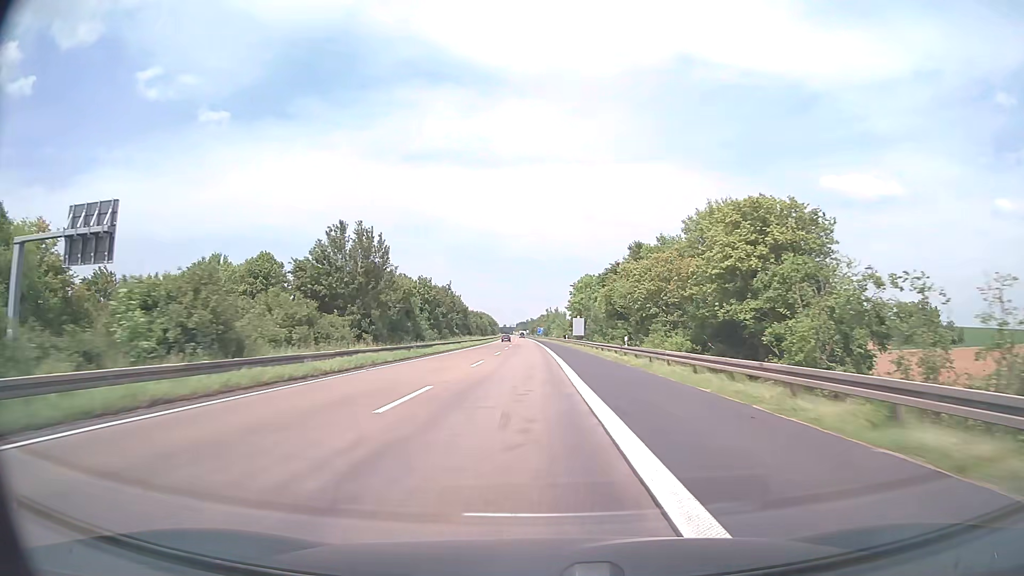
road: motorway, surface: asphalt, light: Day
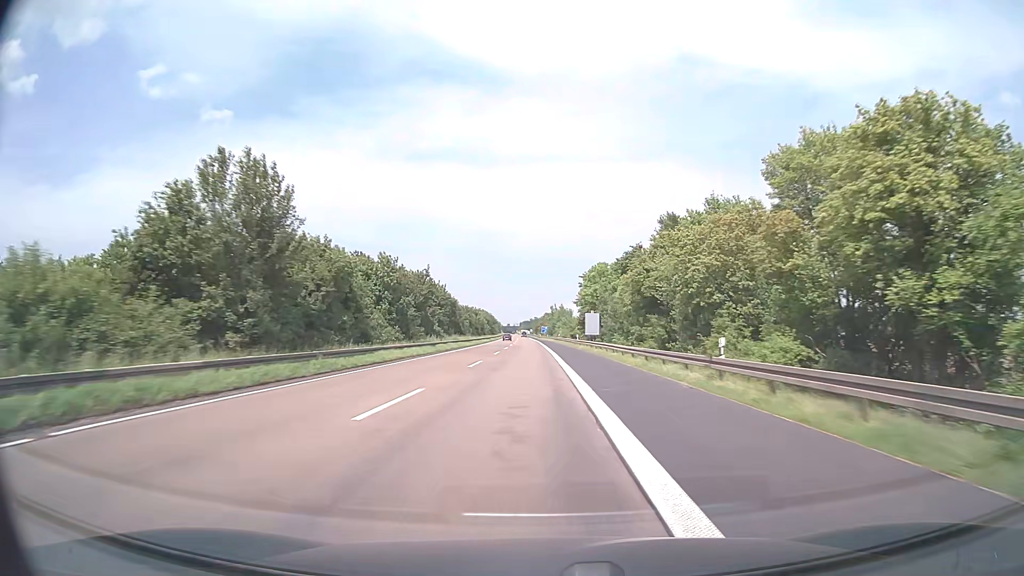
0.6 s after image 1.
(0.0, +19.0) m; 0°
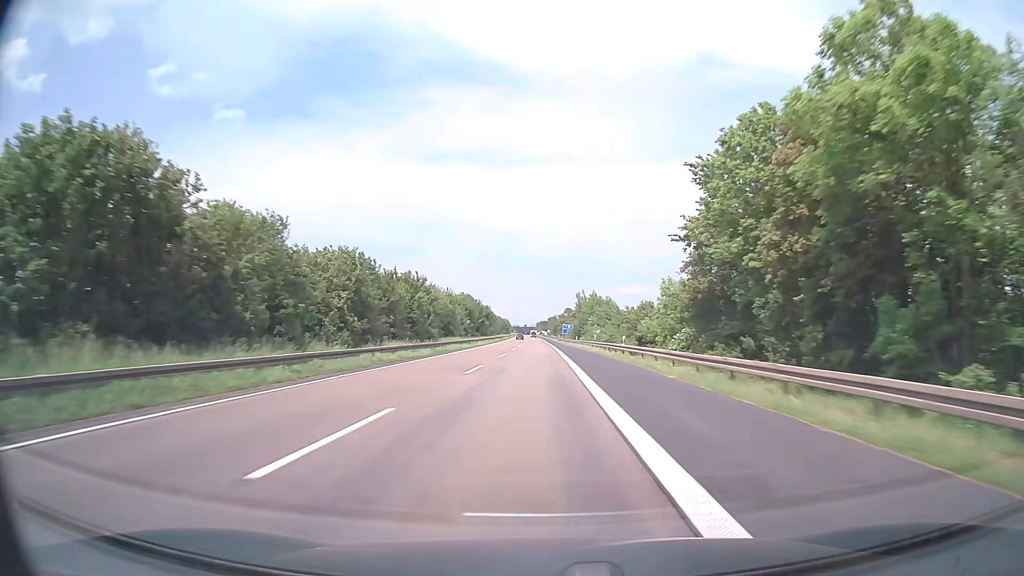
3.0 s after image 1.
(-1.1, +76.0) m; -2°
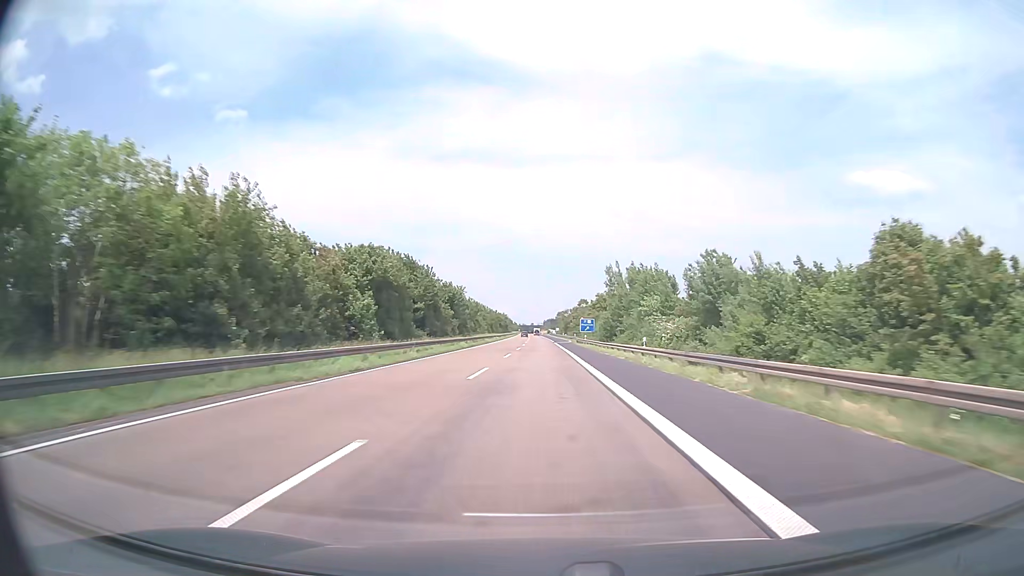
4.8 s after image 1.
(-0.3, +57.0) m; -1°
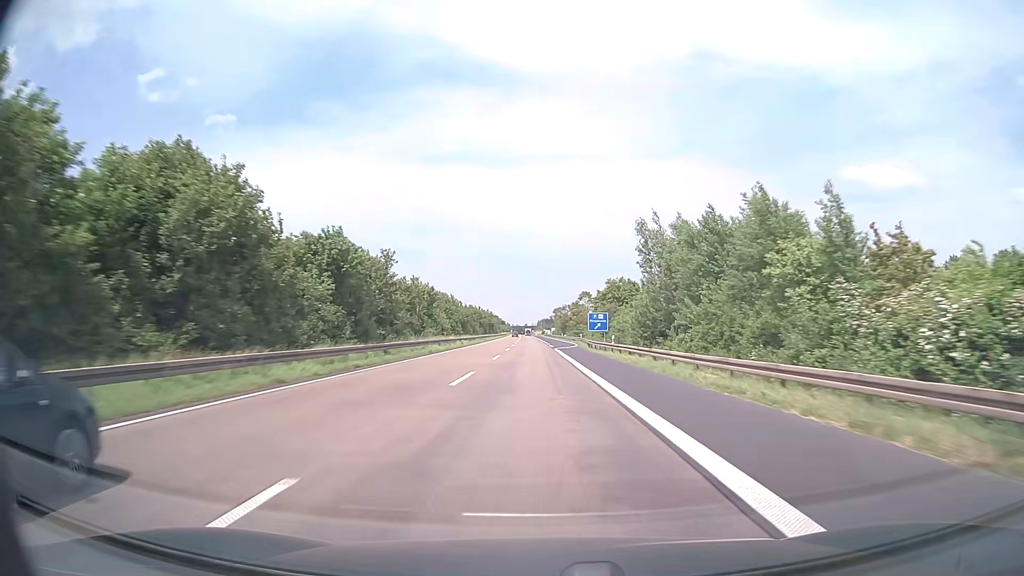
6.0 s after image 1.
(+0.1, +38.0) m; 0°
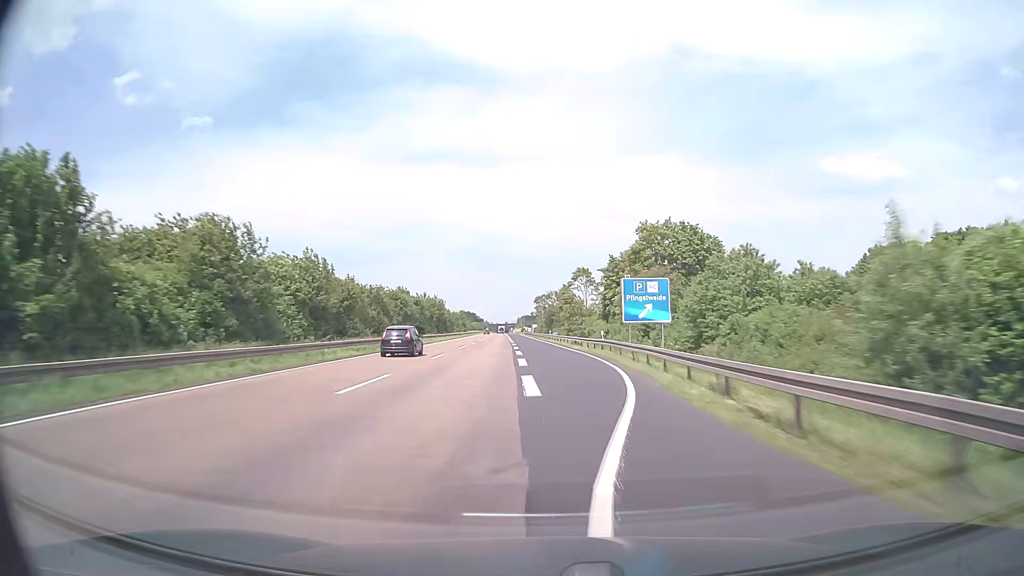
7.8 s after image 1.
(+0.7, +56.7) m; +2°
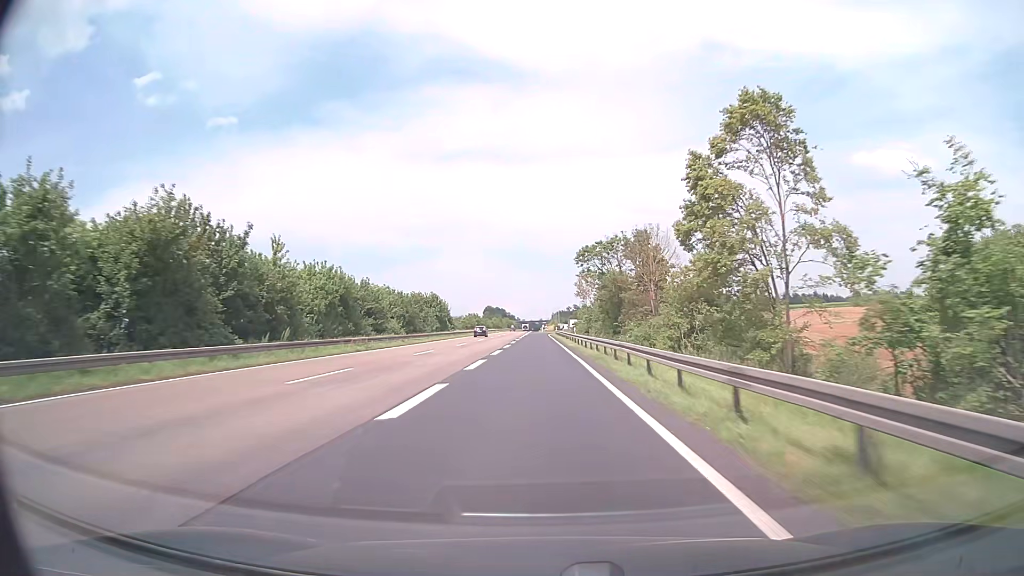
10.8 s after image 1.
(-1.6, +86.4) m; -3°
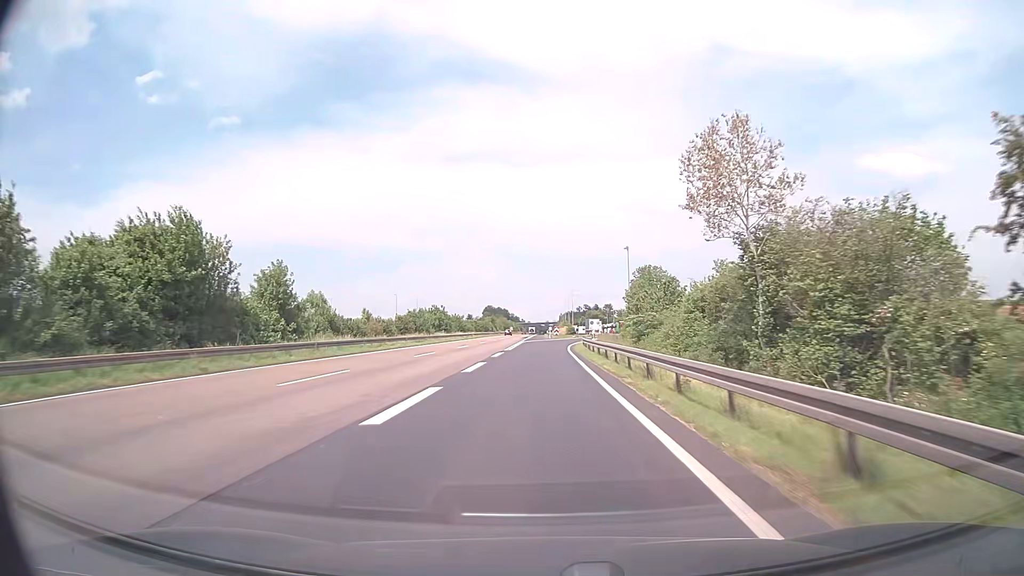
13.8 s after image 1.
(-0.5, +71.2) m; -1°
(0, +10) (0, +20) (0, +30) (0, +40) (0, +50) (+1, +60) (+2, +70) (+3, +80) (+5, +90) (+7, +99) m
